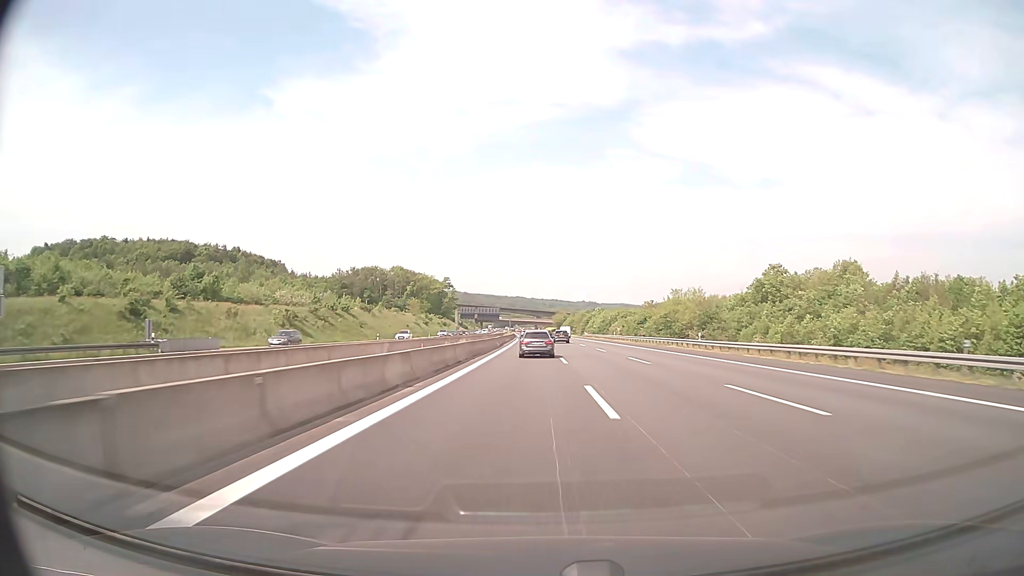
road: motorway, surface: asphalt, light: Day
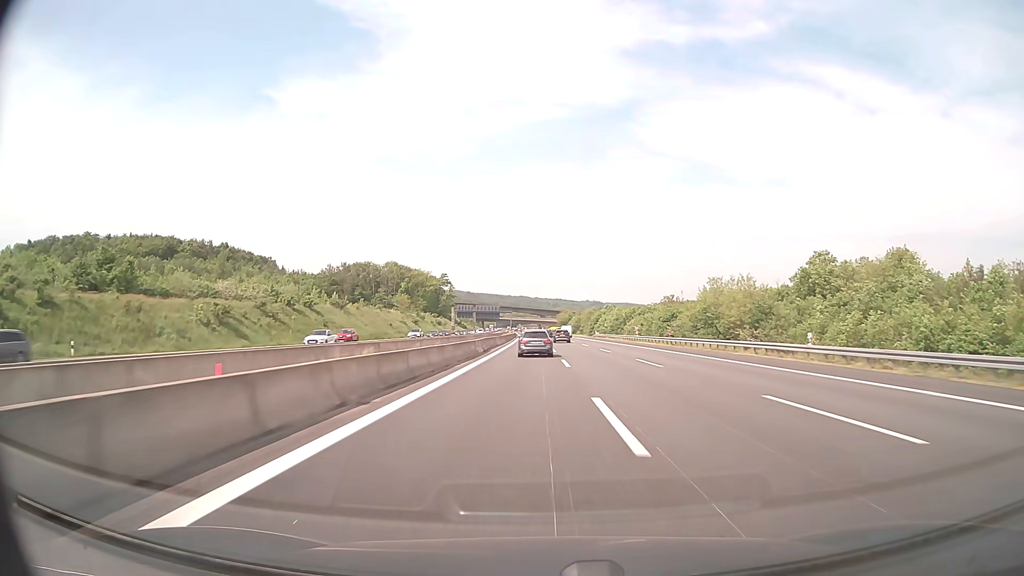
(0.0, +21.1) m; 0°
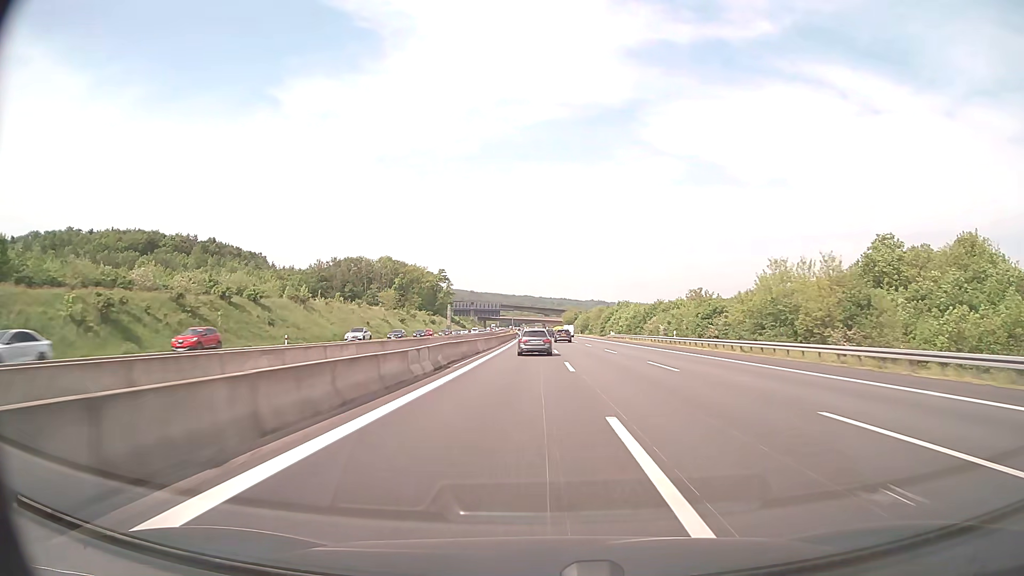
(-0.1, +21.0) m; 0°
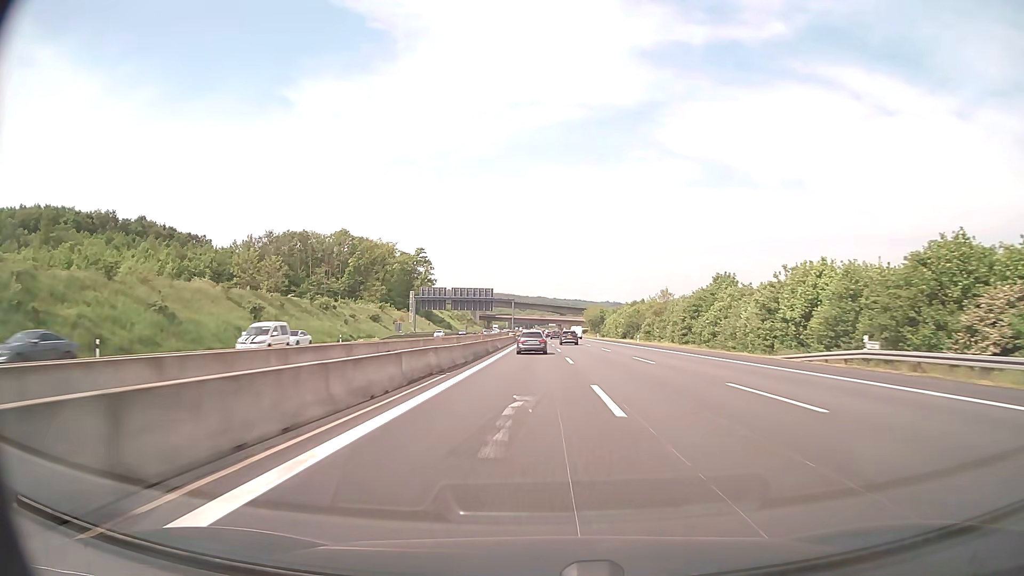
(-1.0, +83.6) m; -1°
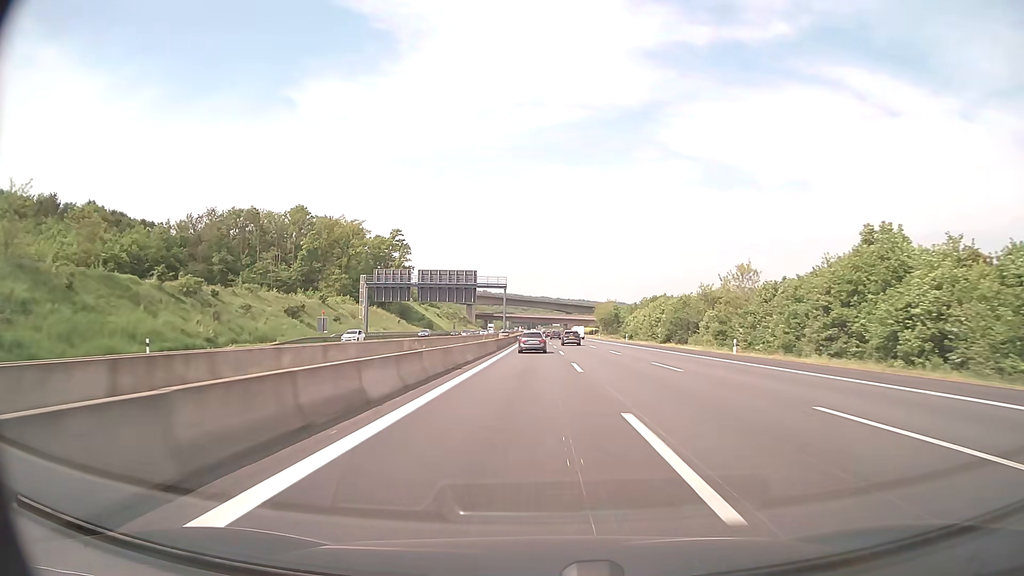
(-0.2, +41.7) m; 0°
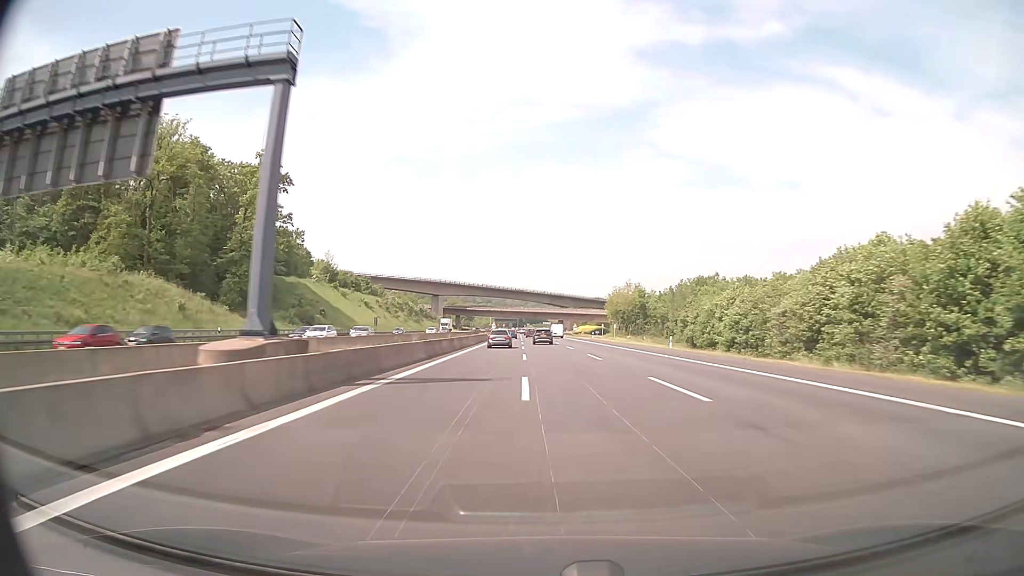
(+0.9, +82.4) m; +1°
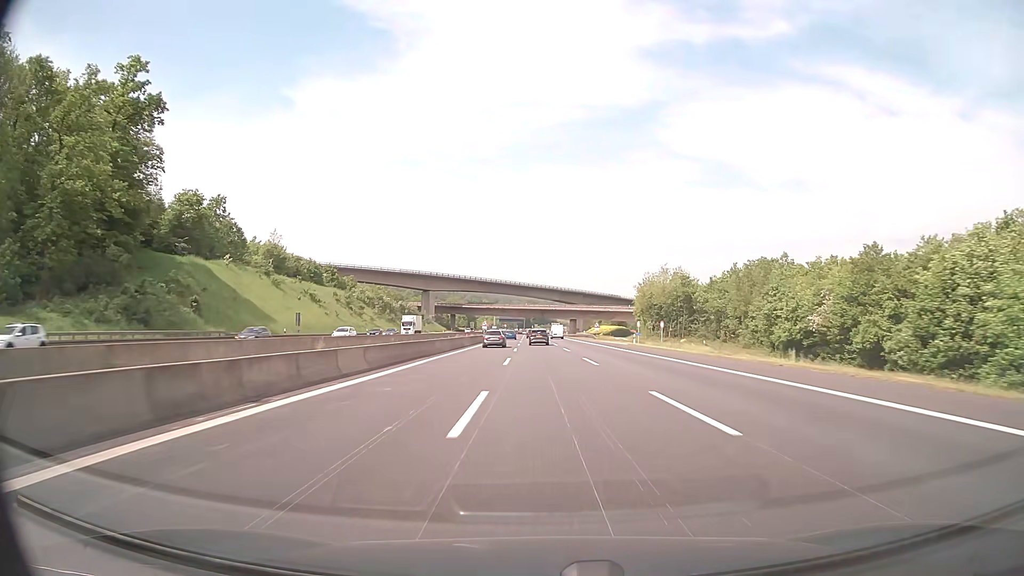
(-0.2, +40.4) m; -1°
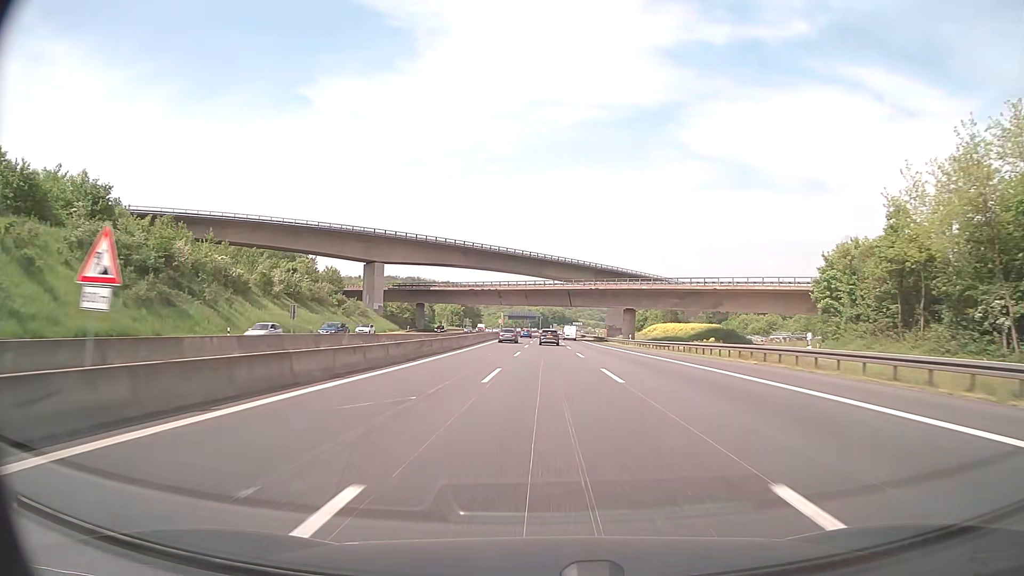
(-1.5, +98.0) m; -2°
(0, +10) (0, +20) (0, +30) (0, +40) (0, +50) (0, +60) (0, +70) (0, +80) (0, +90) (0, +100) m
